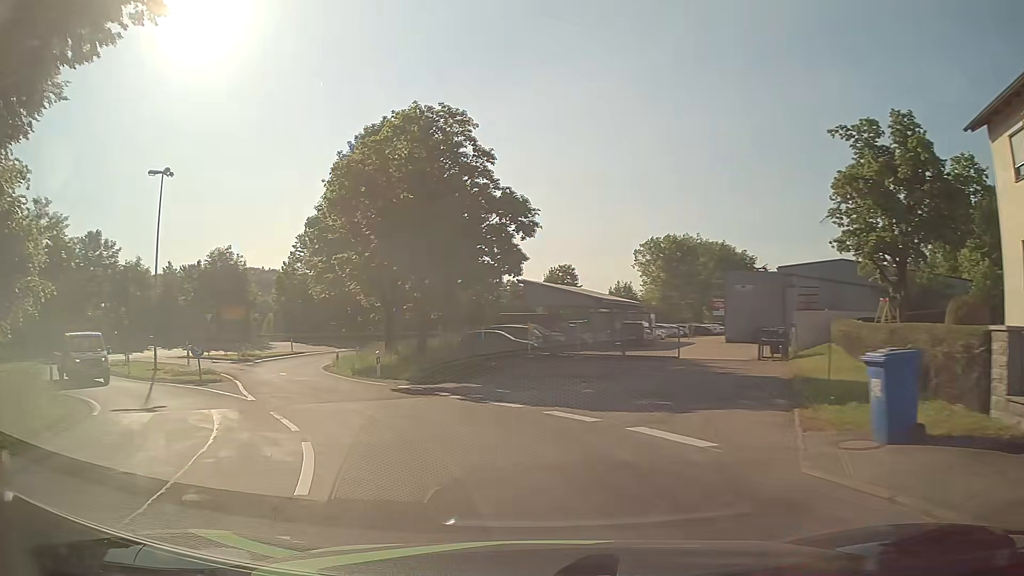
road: unclassified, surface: asphalt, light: Day
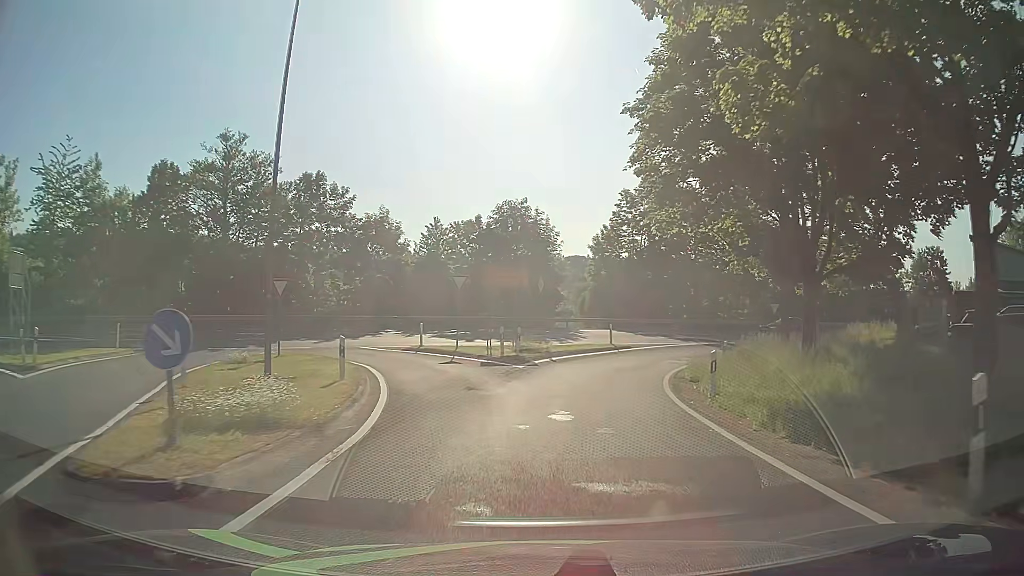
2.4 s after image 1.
(-6.3, +20.1) m; -28°
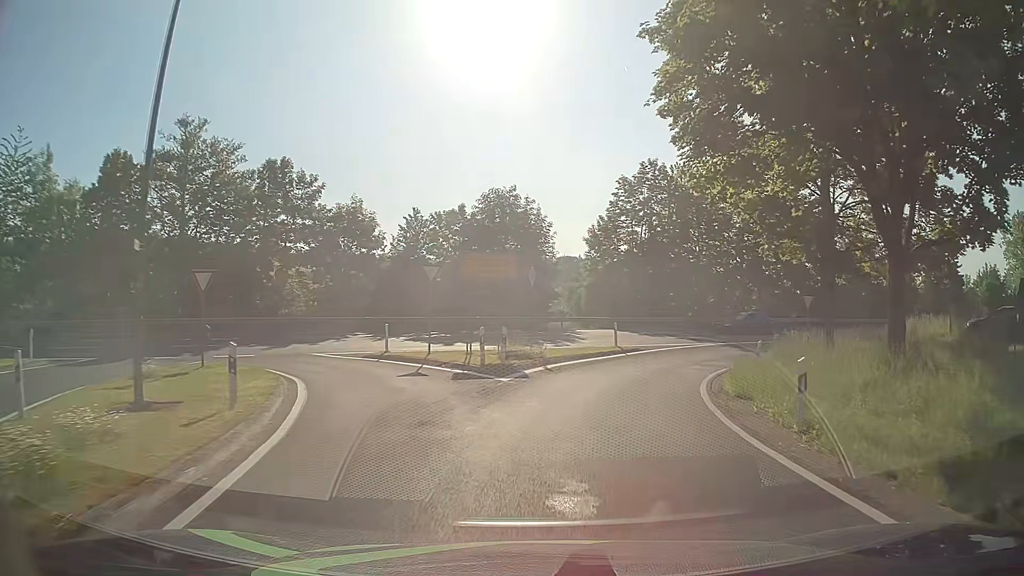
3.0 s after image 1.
(0.0, +5.4) m; 0°
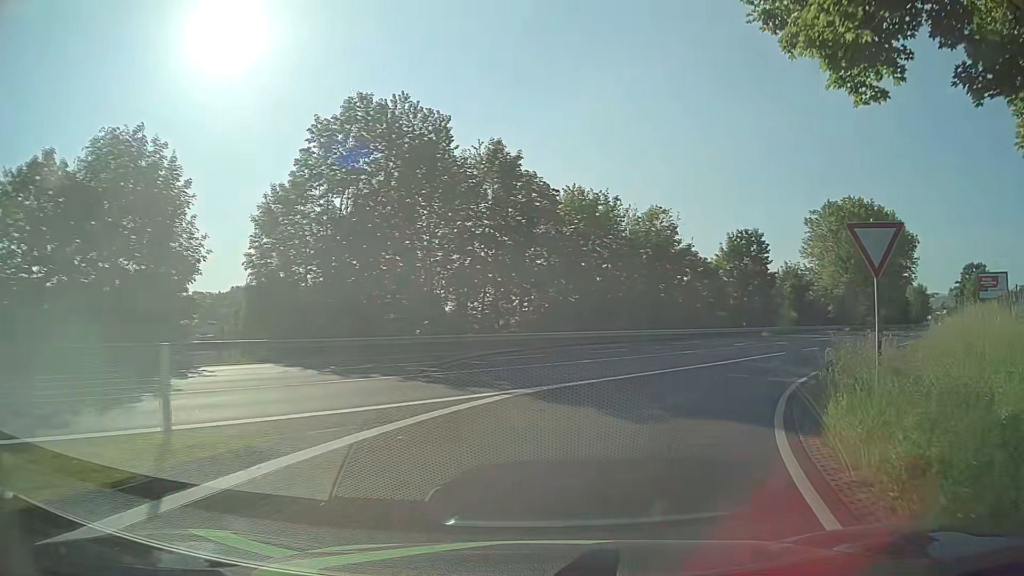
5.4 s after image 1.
(+3.8, +21.5) m; +25°
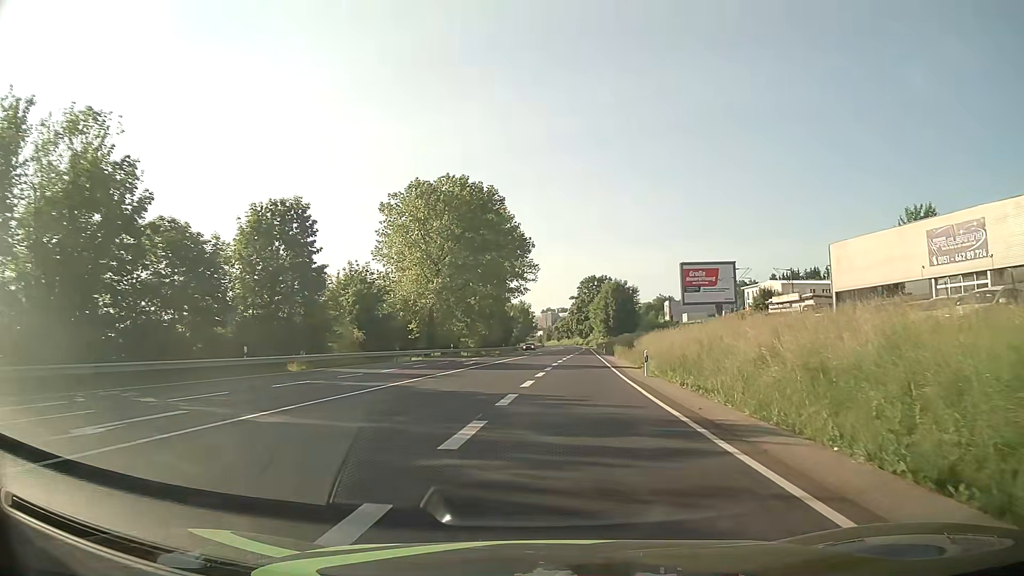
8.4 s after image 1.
(+11.5, +28.1) m; +36°
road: primary
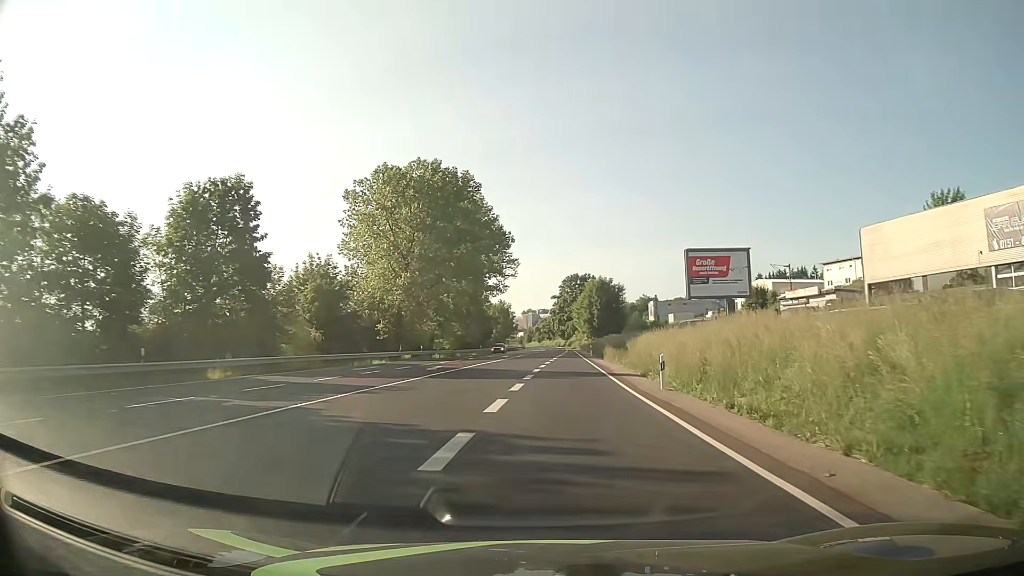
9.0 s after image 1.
(+0.1, +7.6) m; +1°
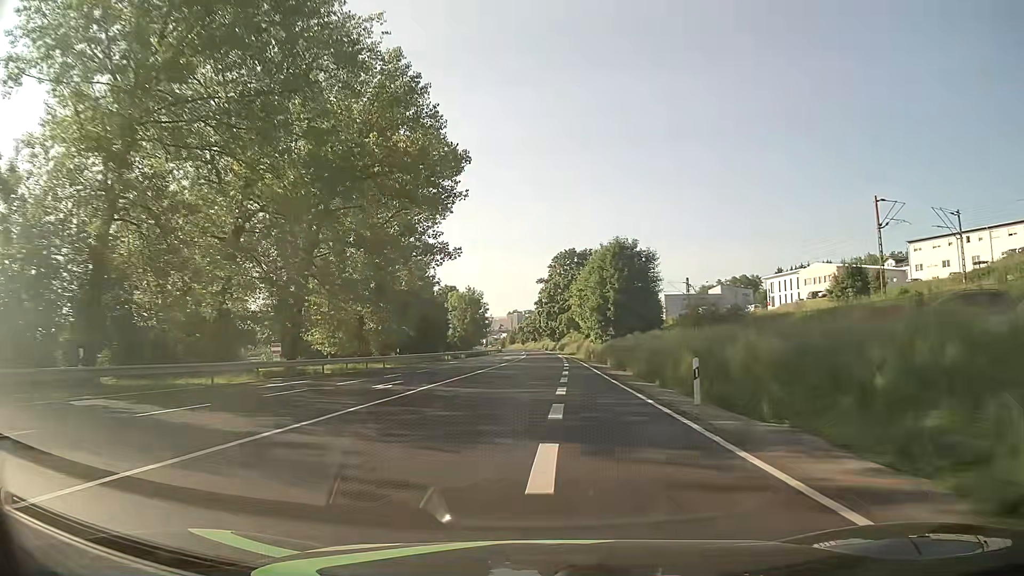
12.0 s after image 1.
(+1.2, +50.2) m; +1°
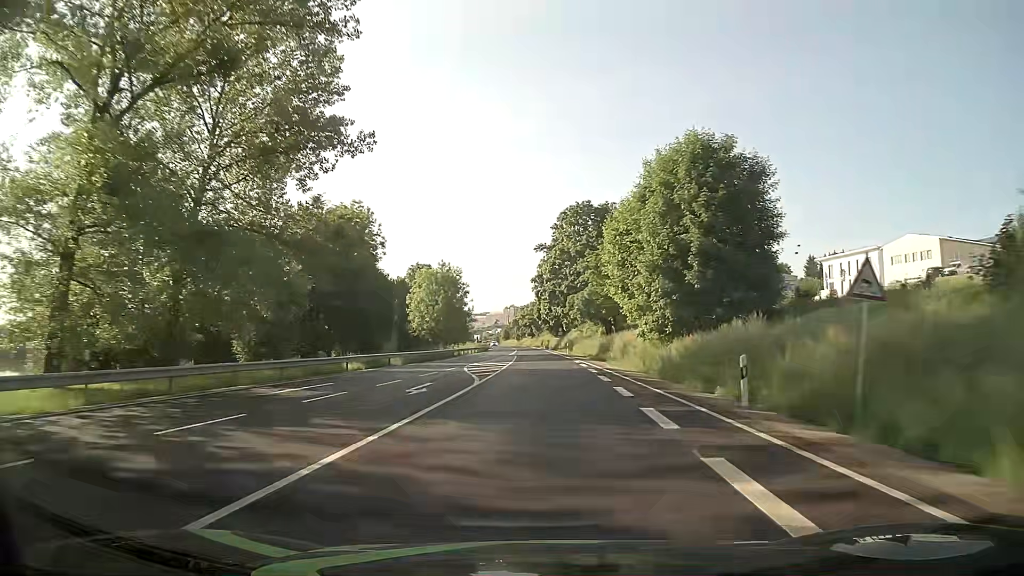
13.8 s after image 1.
(0.0, +38.6) m; 0°
